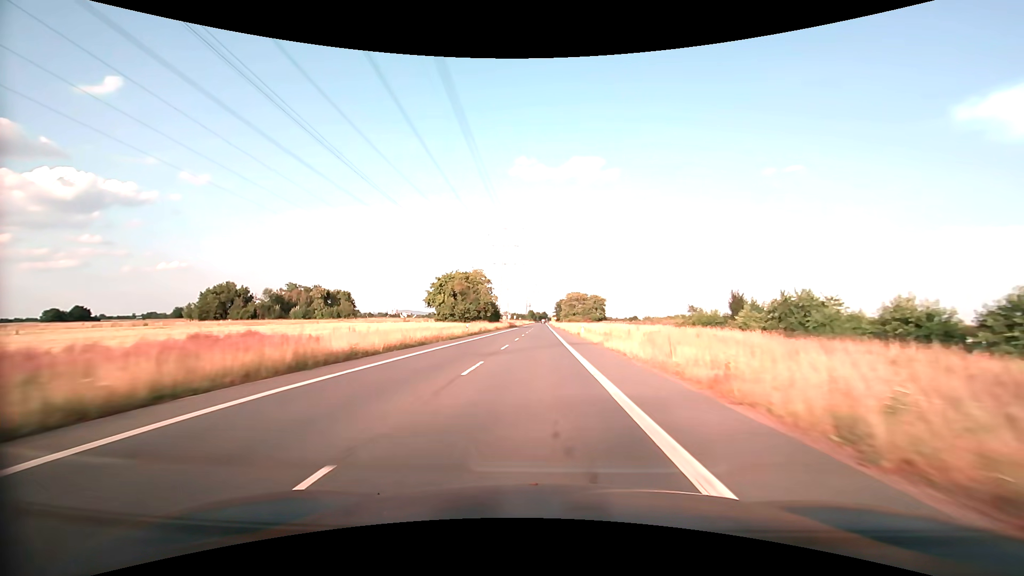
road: secondary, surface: asphalt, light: Day
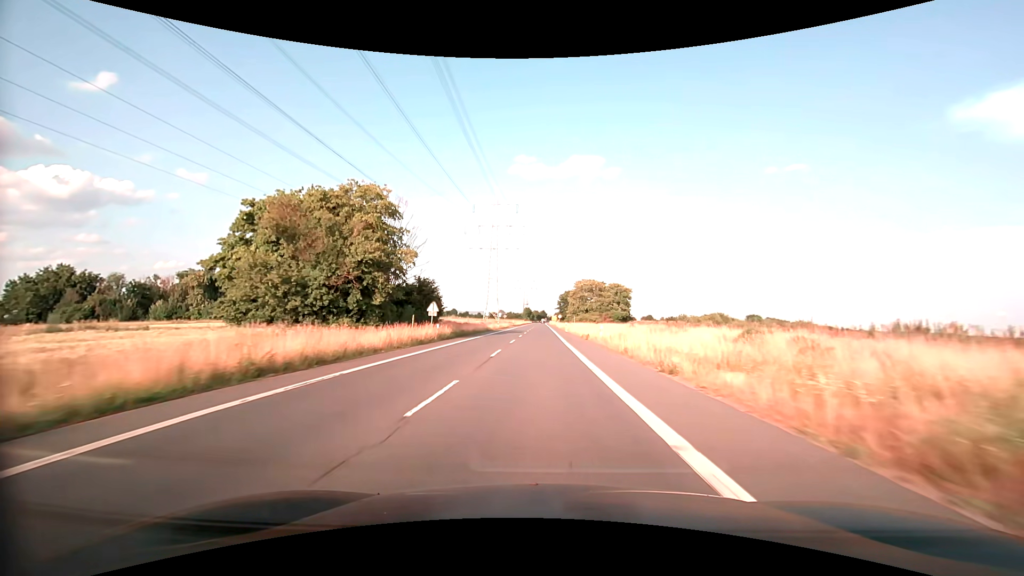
(+0.1, +65.7) m; 0°
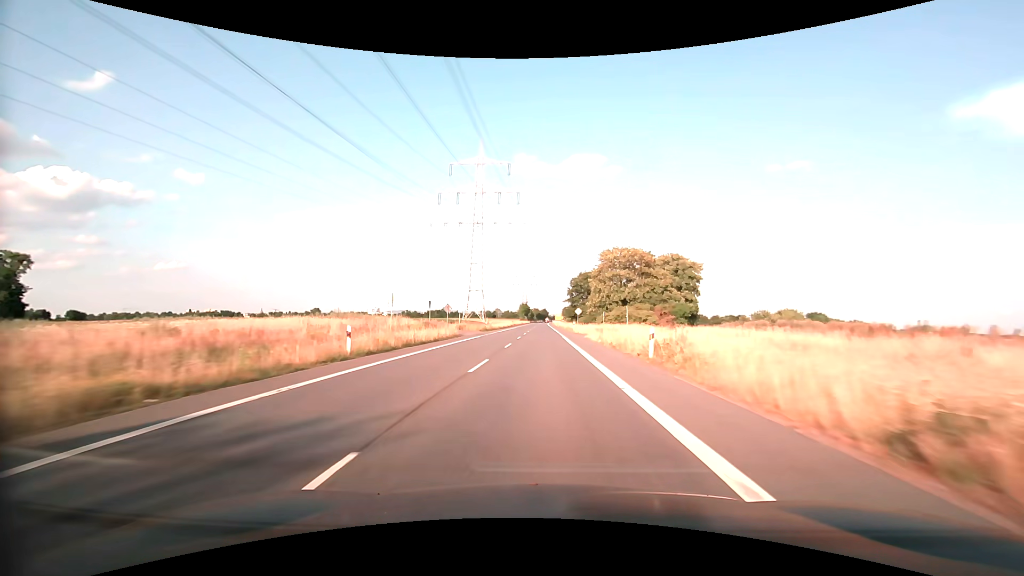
(-0.2, +66.3) m; 0°
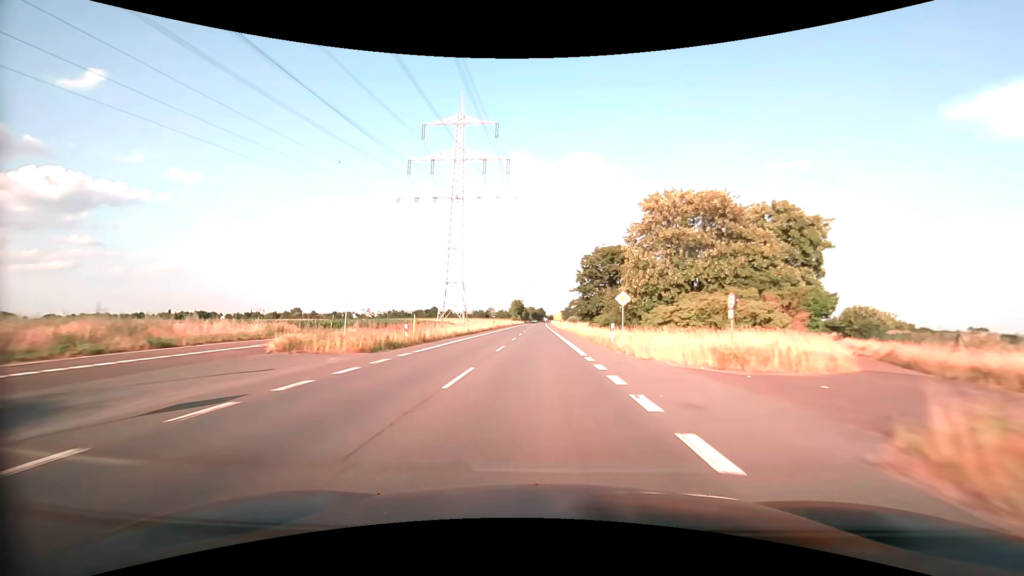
(+0.1, +38.9) m; 0°
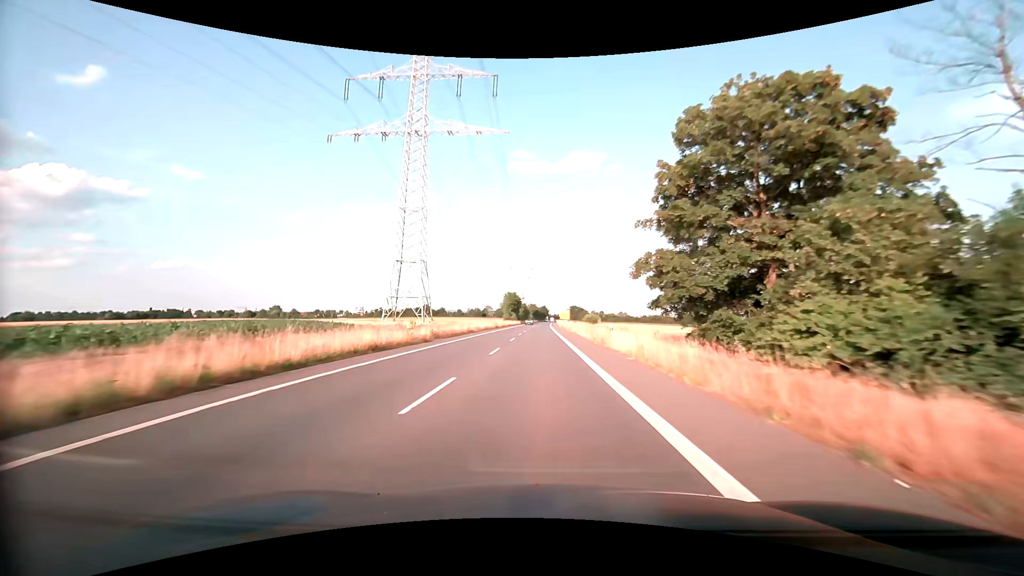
(-0.2, +50.8) m; 0°
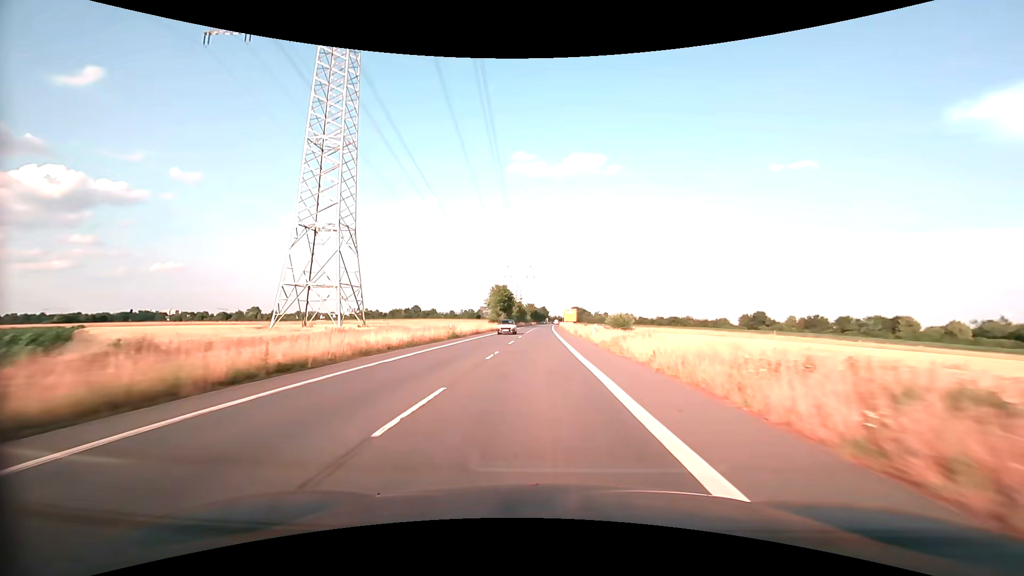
(0.0, +37.3) m; 0°
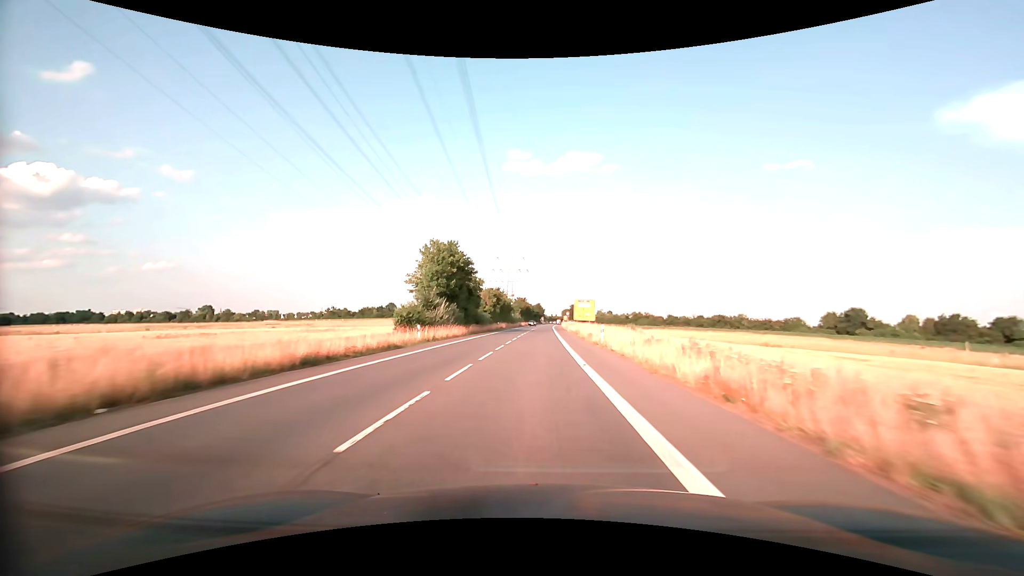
(+0.4, +60.6) m; +1°
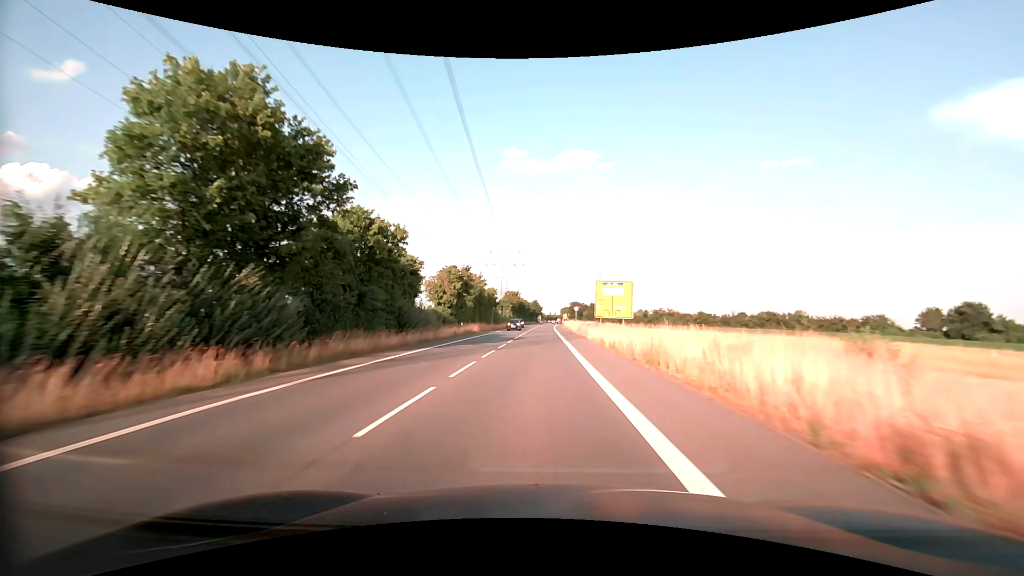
(+0.1, +35.4) m; 0°
(0, +10) (0, +20) (0, +30) (0, +40) (0, +50) (0, +60) (0, +70) (+1, +80) (+1, +90) (+1, +100) m
